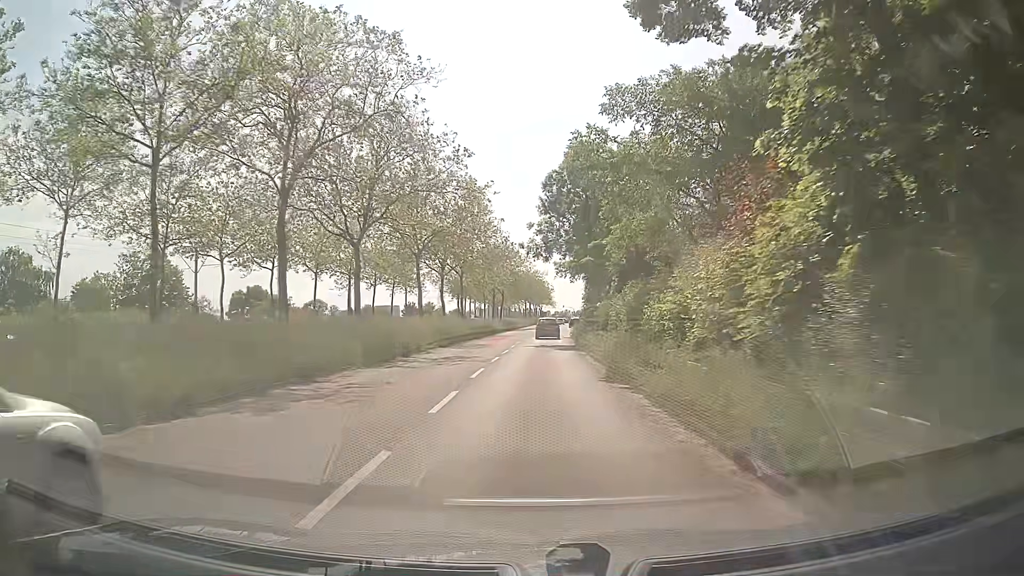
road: secondary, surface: asphalt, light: Day
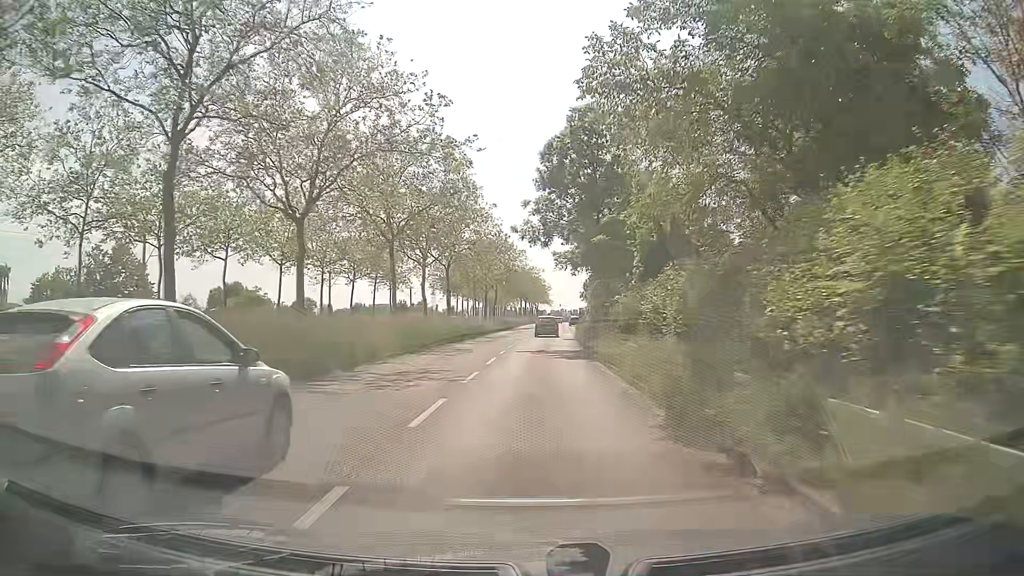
(0.0, +7.6) m; +1°
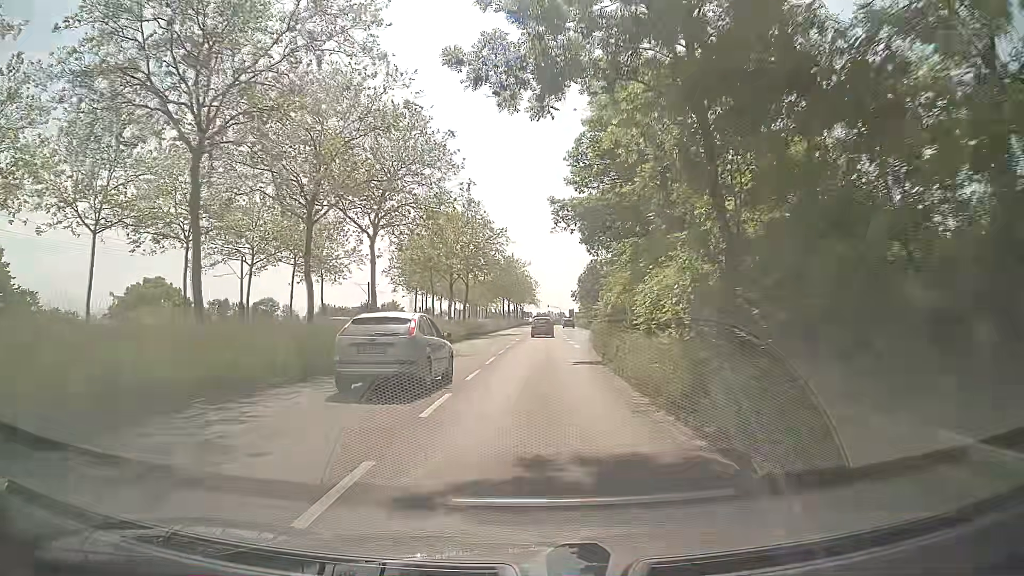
(+0.1, +23.0) m; +1°
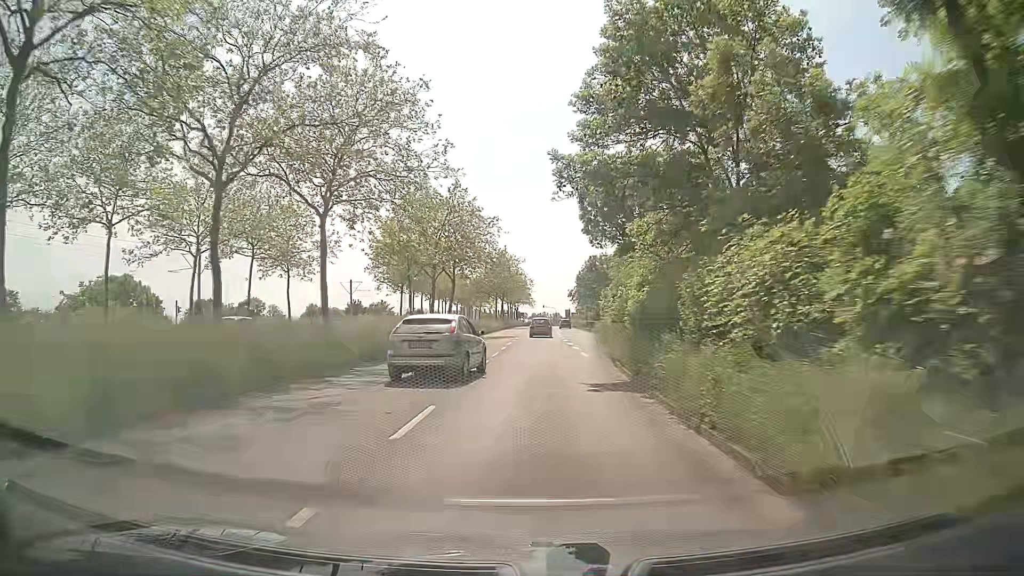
(0.0, +7.7) m; +1°
(0, +10) (0, +20) (0, +30) (0, +40) (0, +50) (0, +60) (0, +70) (+1, +80) (+1, +90) (+1, +100) m
